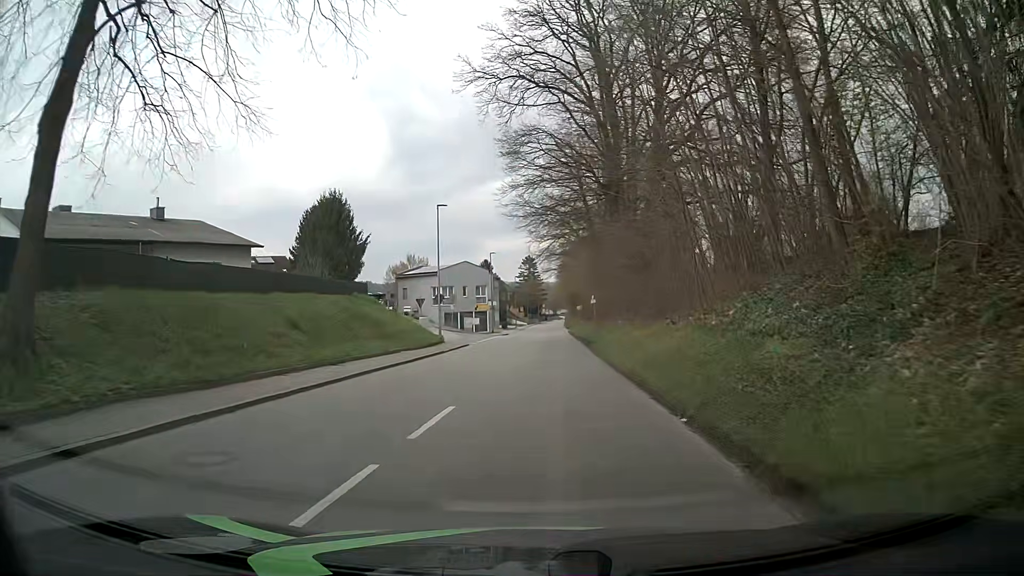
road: tertiary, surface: asphalt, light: Day
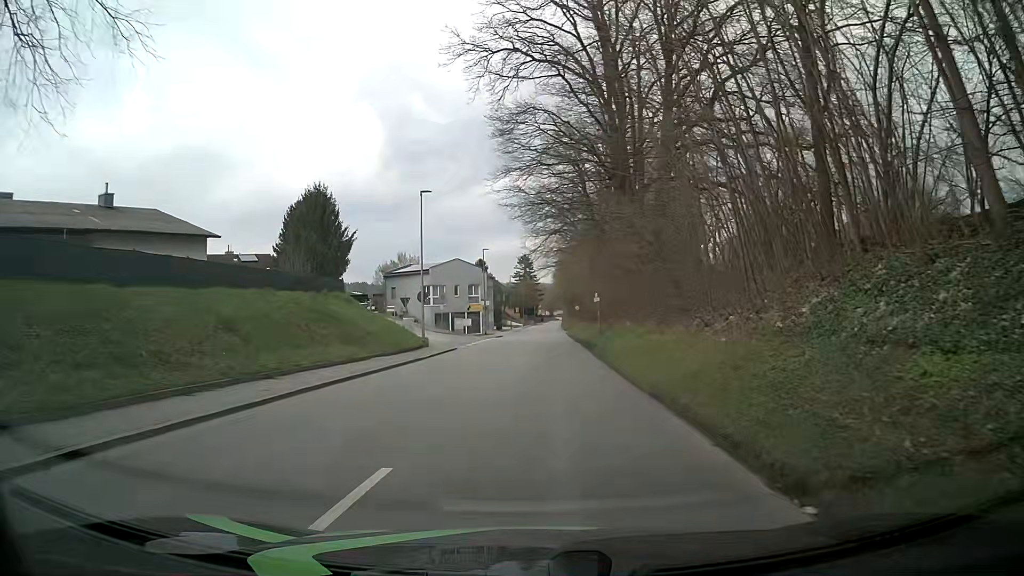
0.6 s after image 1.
(-0.1, +4.5) m; -1°
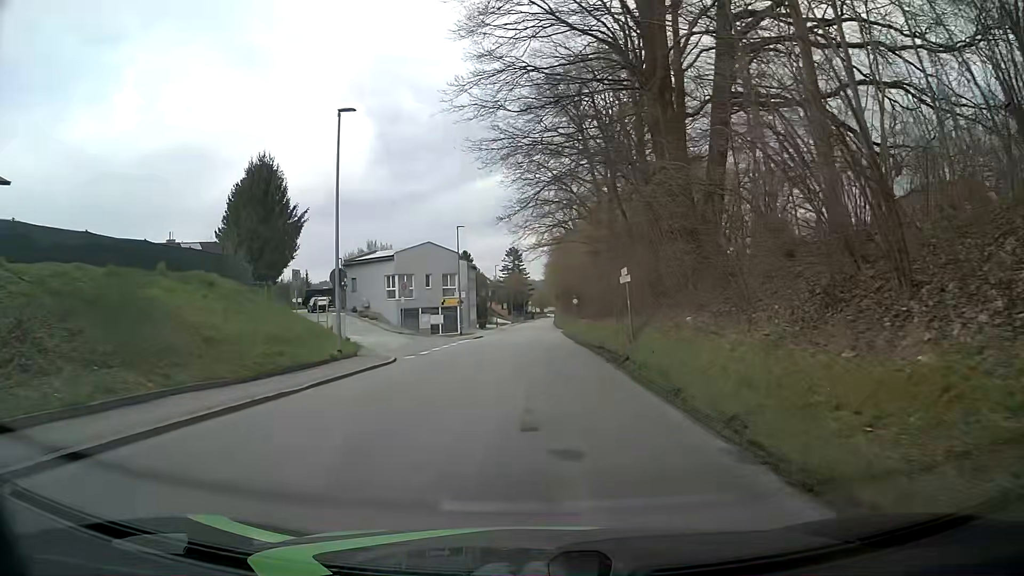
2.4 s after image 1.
(-0.2, +13.6) m; -1°
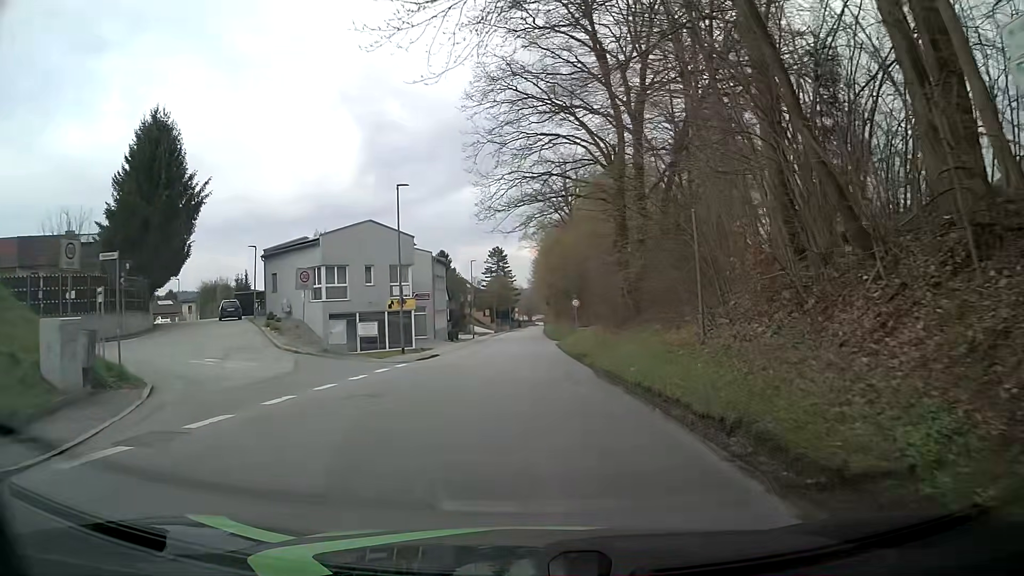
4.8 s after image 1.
(+0.6, +18.0) m; +2°
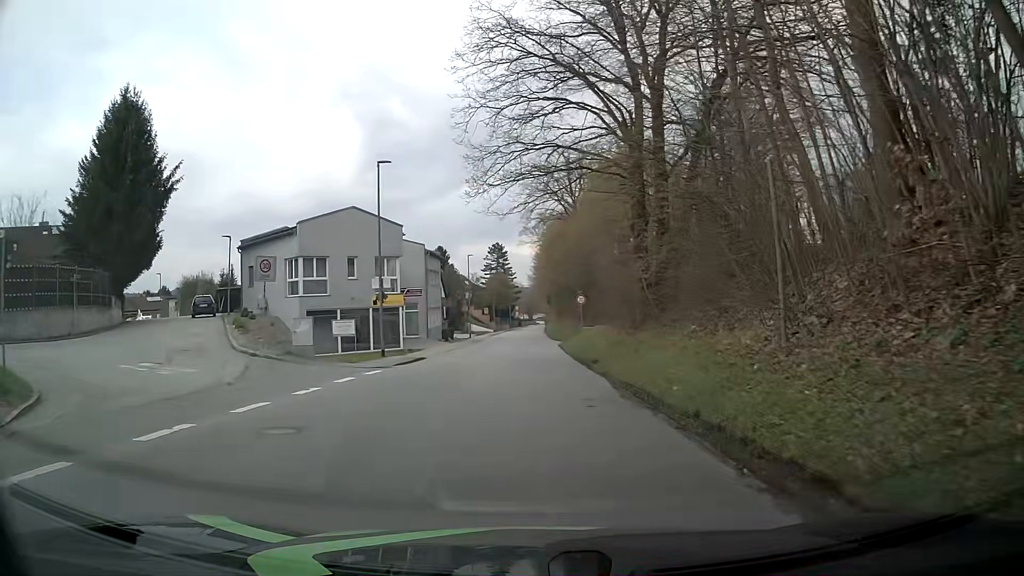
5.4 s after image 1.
(0.0, +4.5) m; 0°
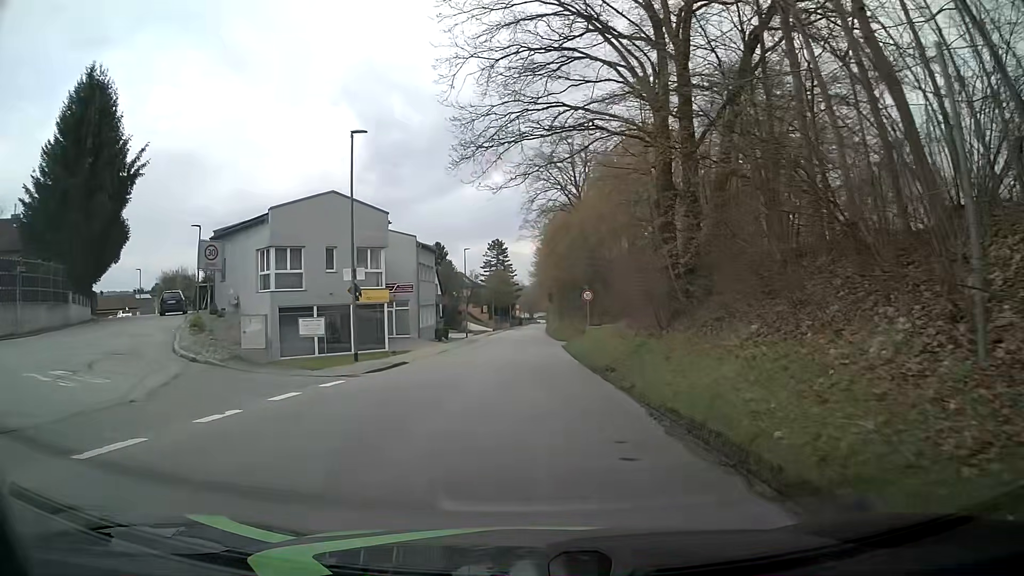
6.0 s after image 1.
(-0.1, +4.4) m; -1°
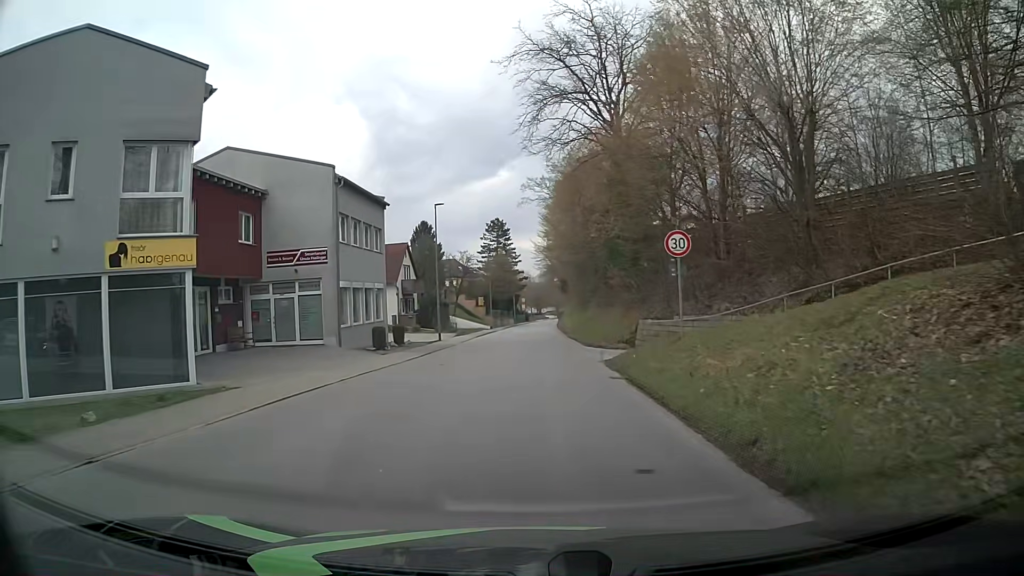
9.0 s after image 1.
(+0.2, +22.4) m; +1°
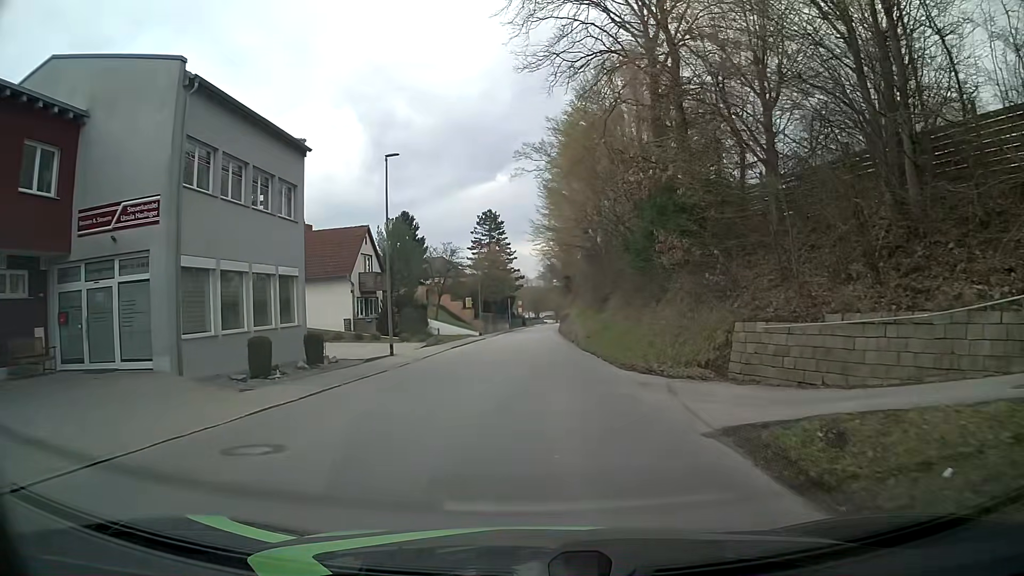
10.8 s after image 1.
(-0.2, +13.4) m; -1°
(0, +10) (0, +20) (0, +30) (0, +40) (0, +50) (+1, +60) (+1, +70) (+1, +80) (+1, +90) (+2, +100) m
